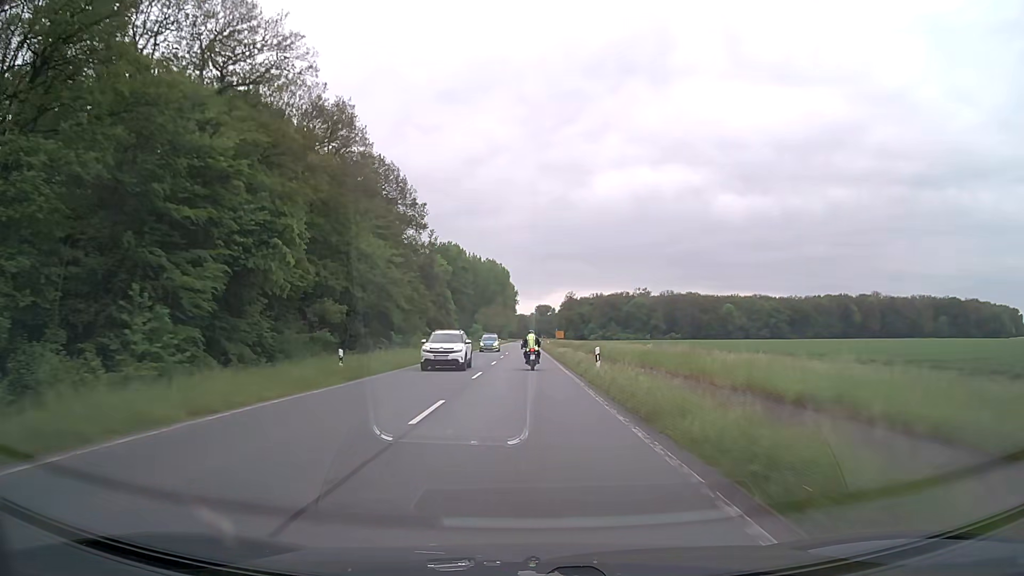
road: primary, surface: asphalt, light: Day
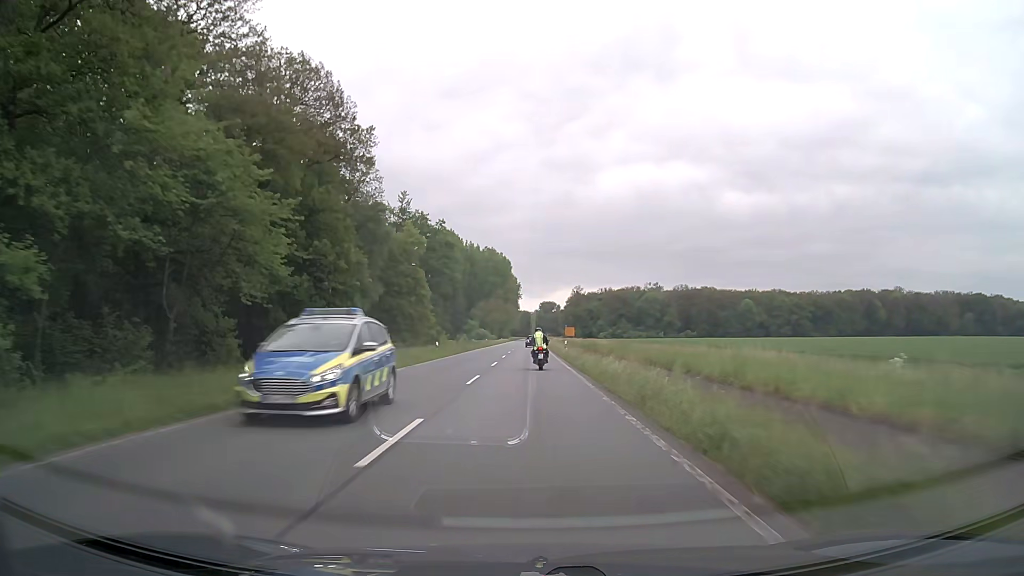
(-0.1, +27.5) m; 0°
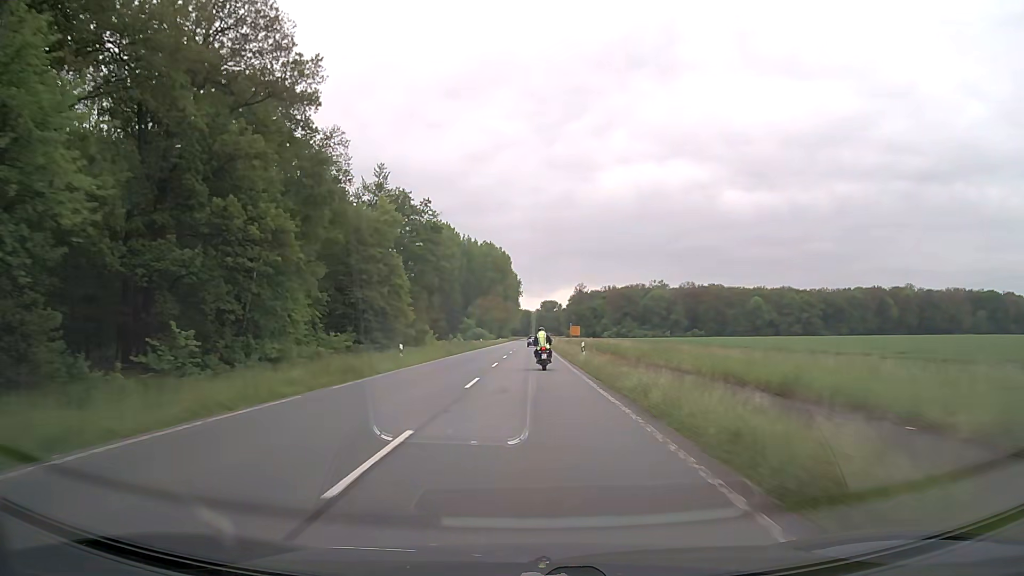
(0.0, +13.2) m; 0°
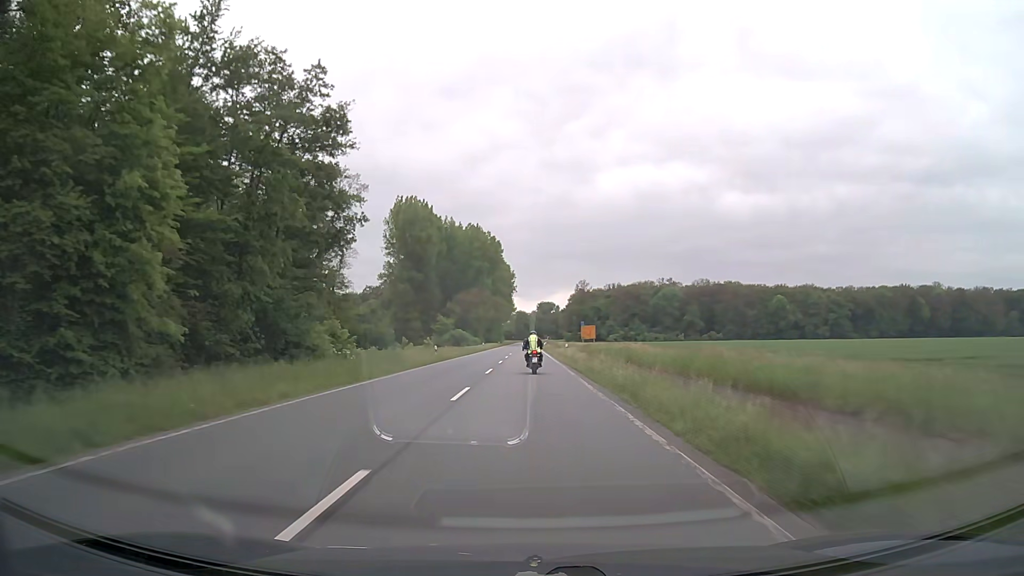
(+0.1, +38.5) m; 0°
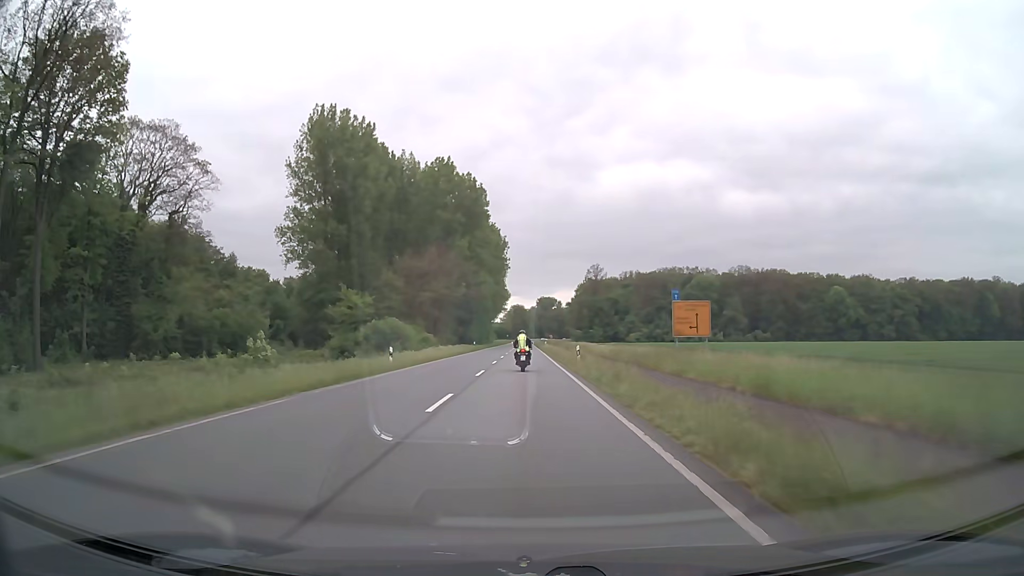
(+0.1, +62.4) m; 0°
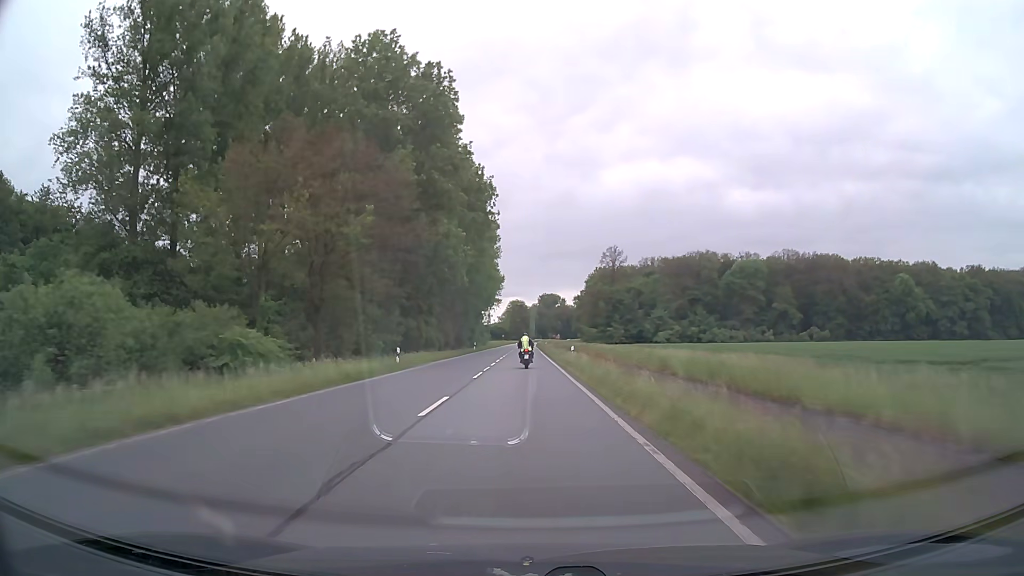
(0.0, +48.3) m; 0°
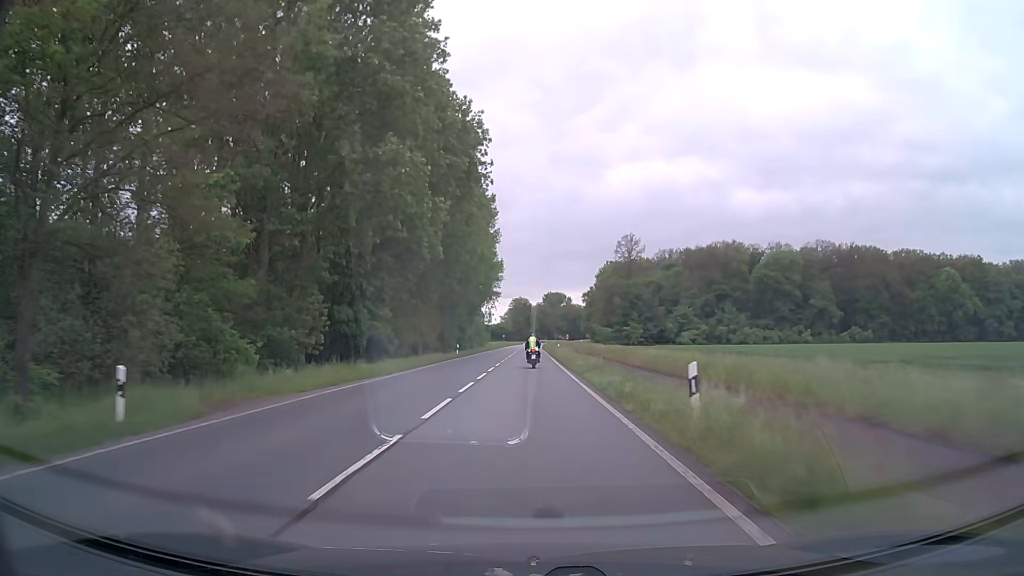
(0.0, +24.0) m; 0°
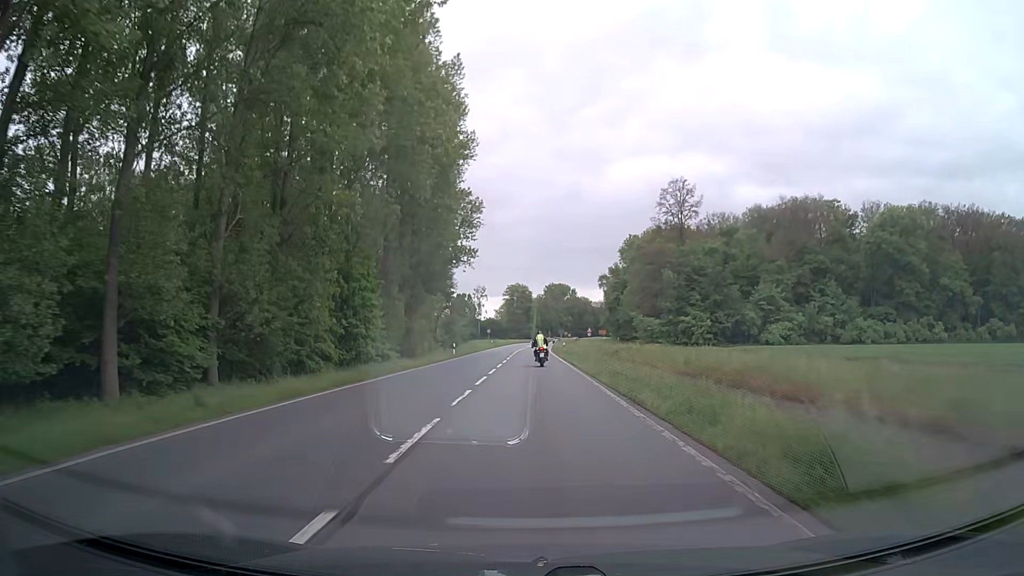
(0.0, +58.4) m; 0°
(0, +10) (0, +20) (0, +30) (0, +40) (0, +50) (0, +60) (0, +70) (+1, +80) (+1, +90) (+1, +100) m
